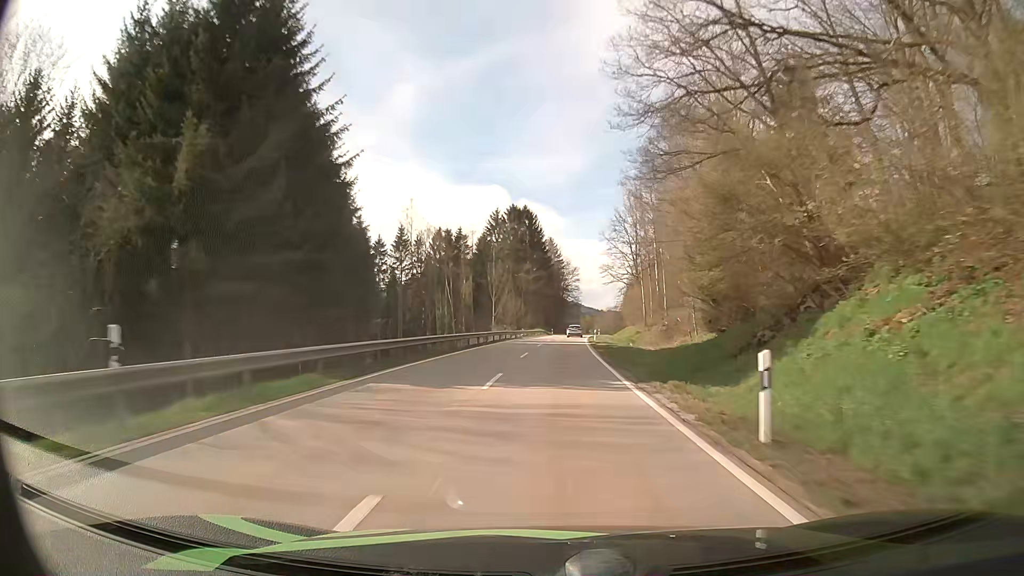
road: secondary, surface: asphalt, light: Day
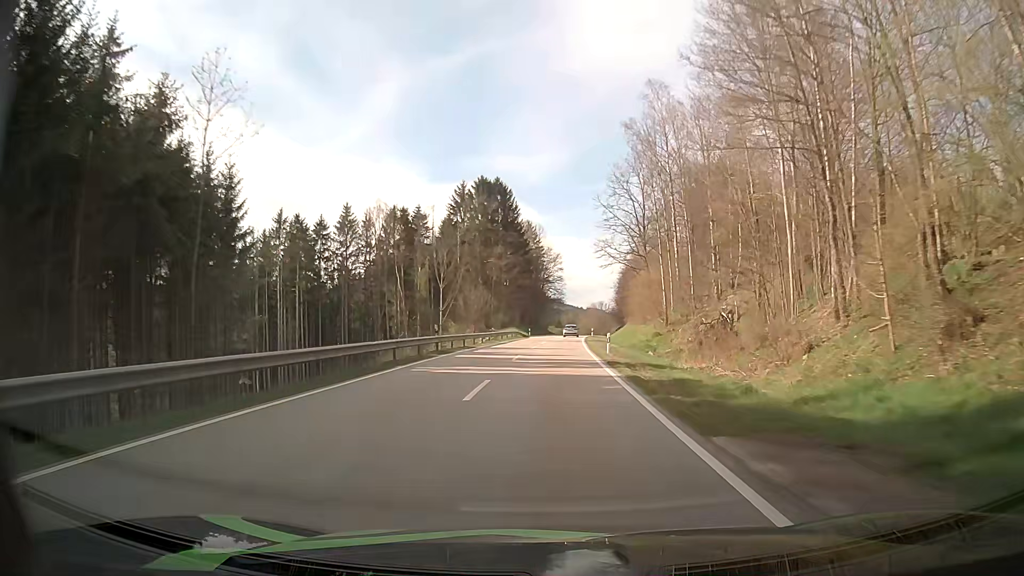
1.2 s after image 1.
(+0.4, +28.3) m; +2°
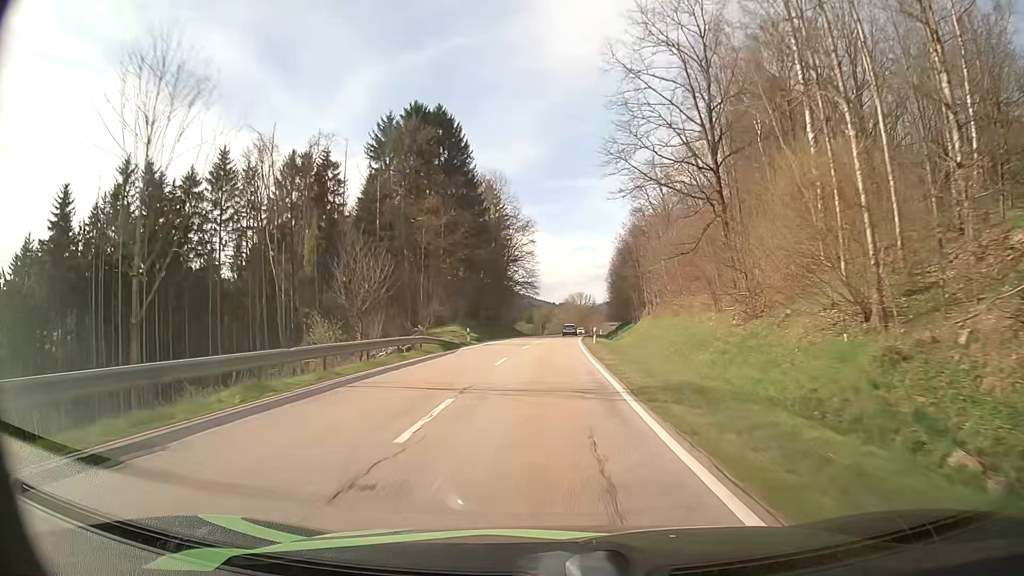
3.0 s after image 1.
(+1.0, +42.3) m; +2°
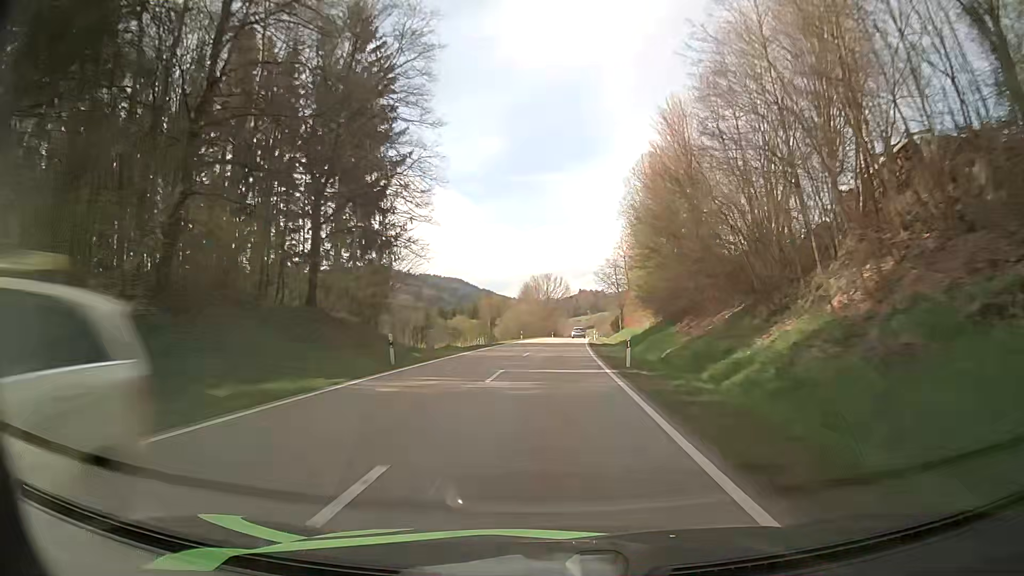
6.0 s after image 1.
(+2.0, +71.0) m; +3°
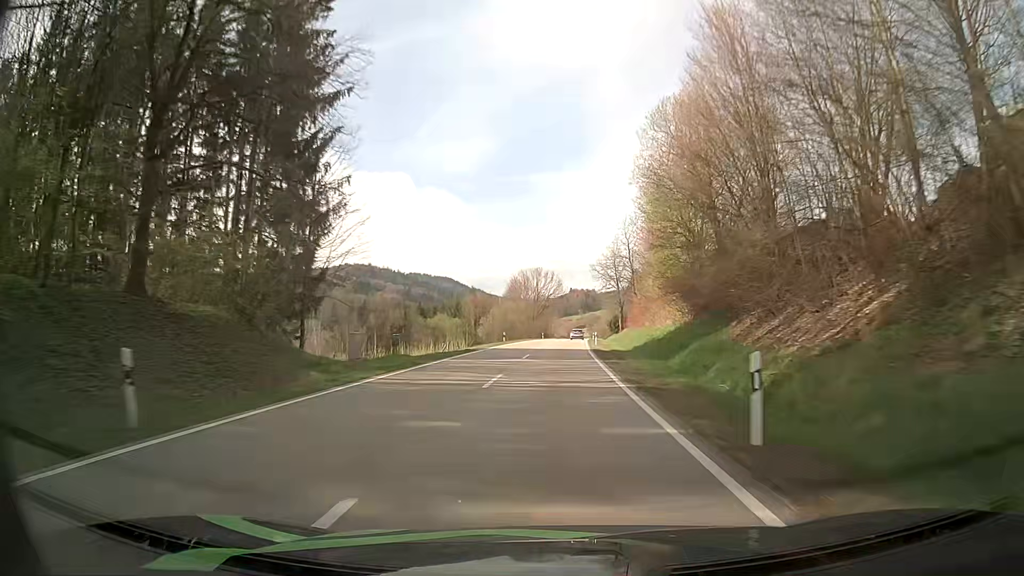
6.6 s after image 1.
(+0.1, +14.5) m; +1°
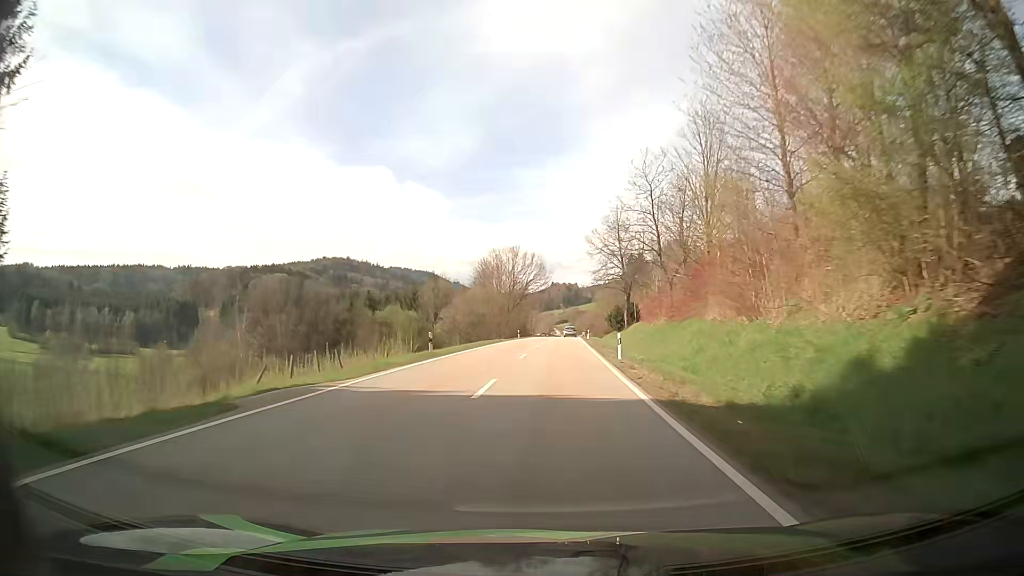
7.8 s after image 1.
(+0.4, +29.4) m; +2°
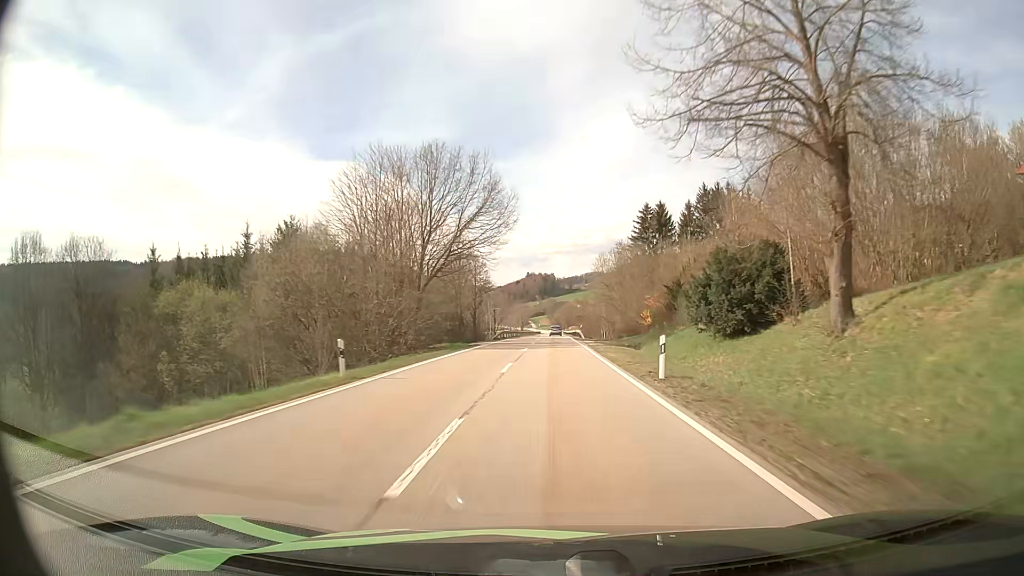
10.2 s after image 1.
(+1.1, +60.7) m; +2°
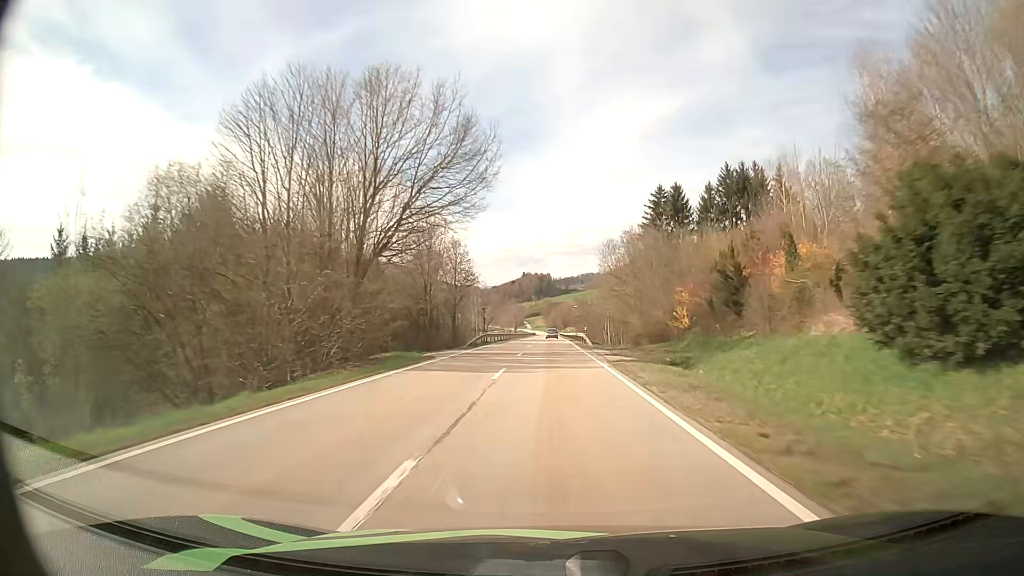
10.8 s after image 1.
(0.0, +15.6) m; 0°
(0, +10) (0, +20) (0, +30) (0, +40) (0, +50) (0, +60) (0, +70) (0, +80) (0, +90) (0, +100) m
